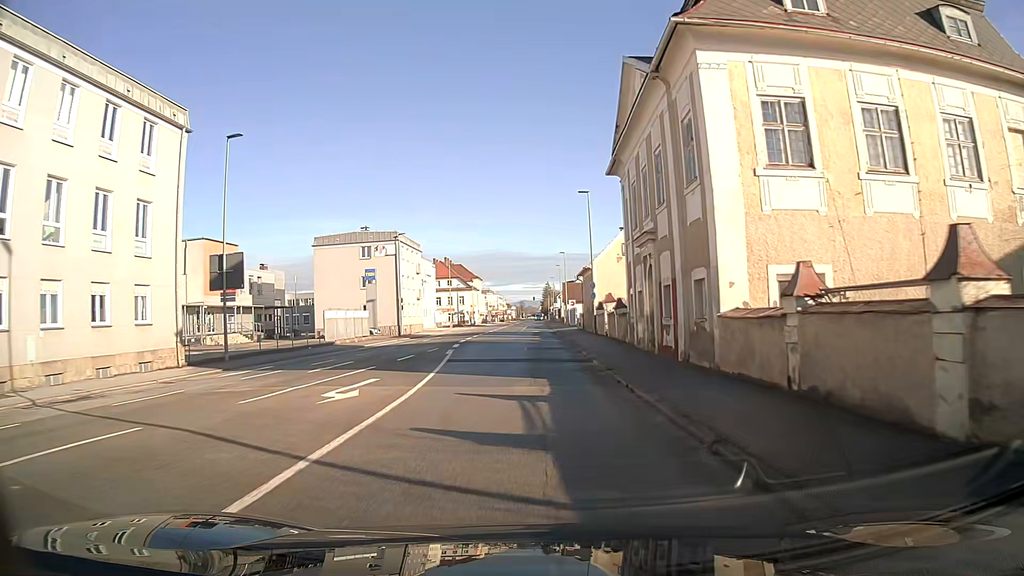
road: tertiary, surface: asphalt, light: Day
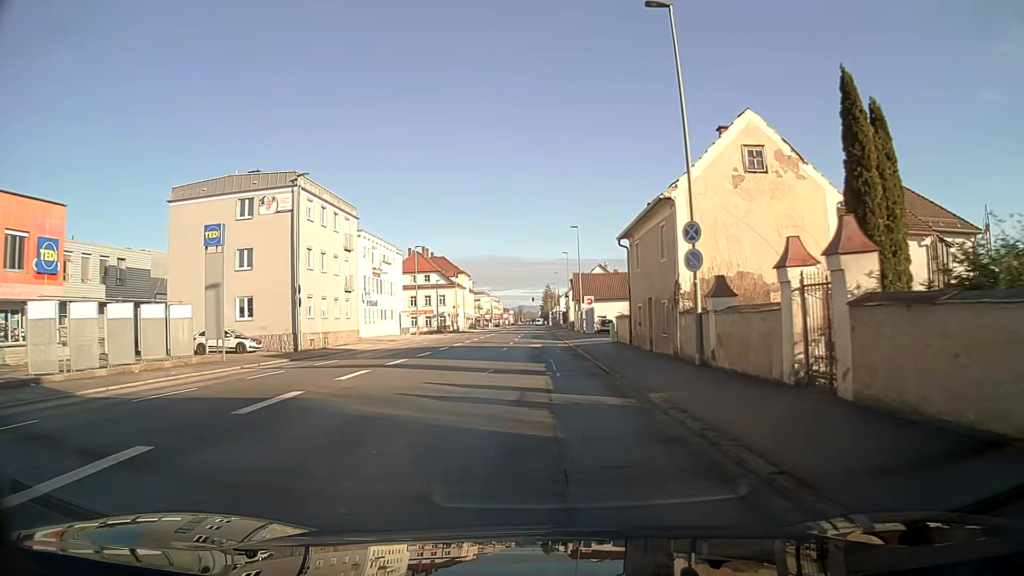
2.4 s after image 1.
(+0.1, +30.2) m; 0°
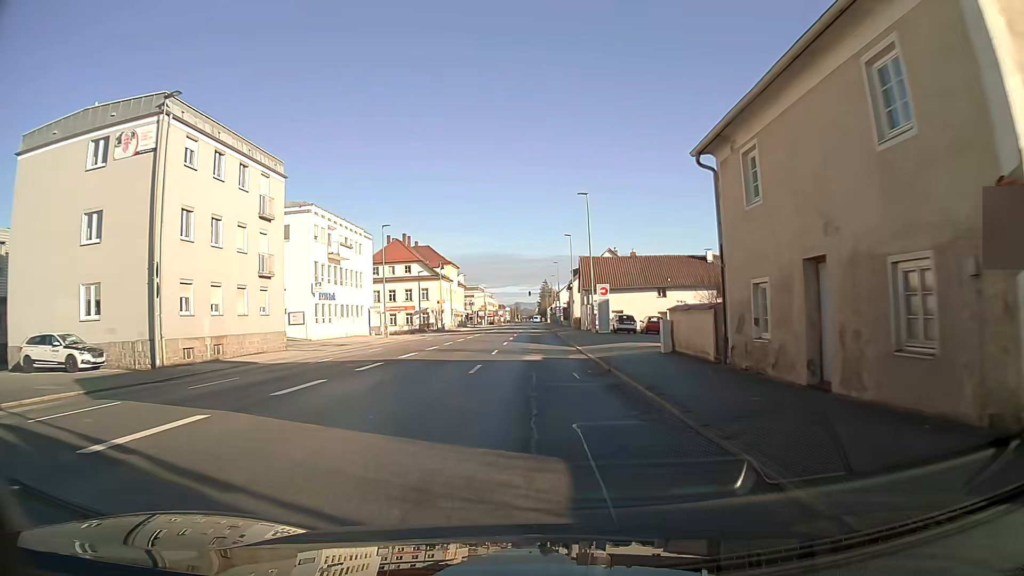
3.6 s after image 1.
(0.0, +15.5) m; 0°
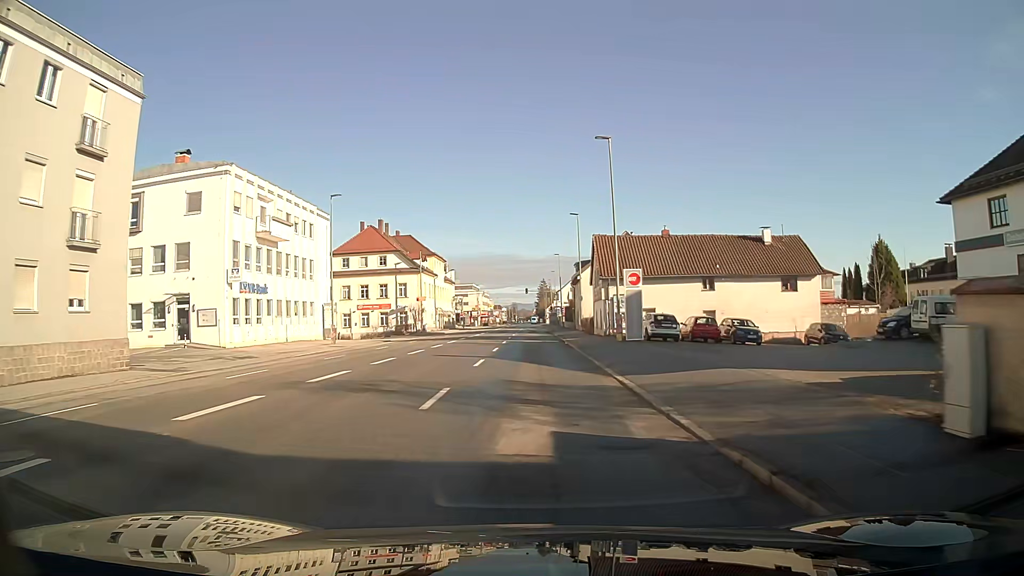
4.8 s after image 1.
(+0.1, +15.8) m; +1°
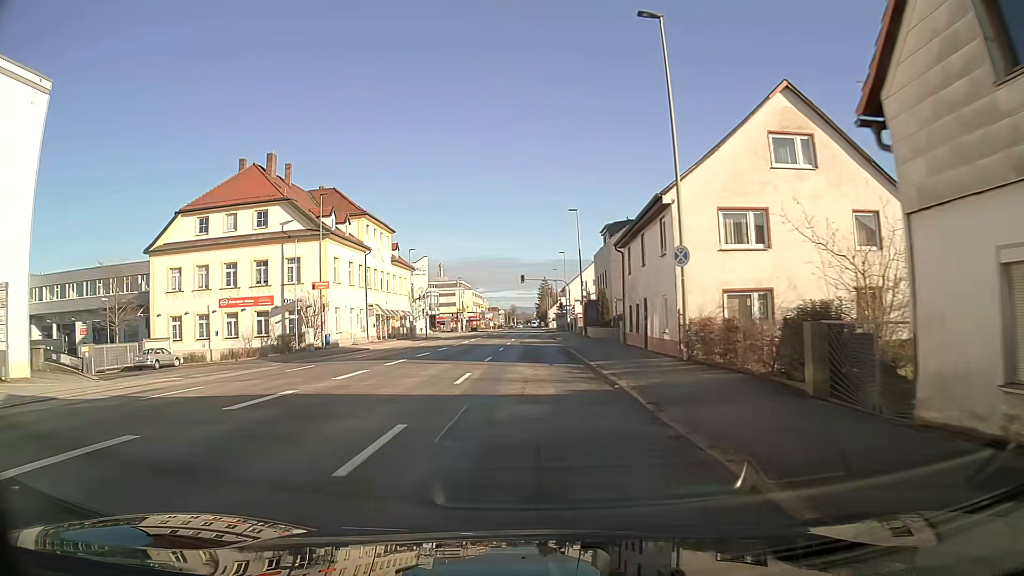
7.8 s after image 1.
(-0.1, +40.5) m; 0°
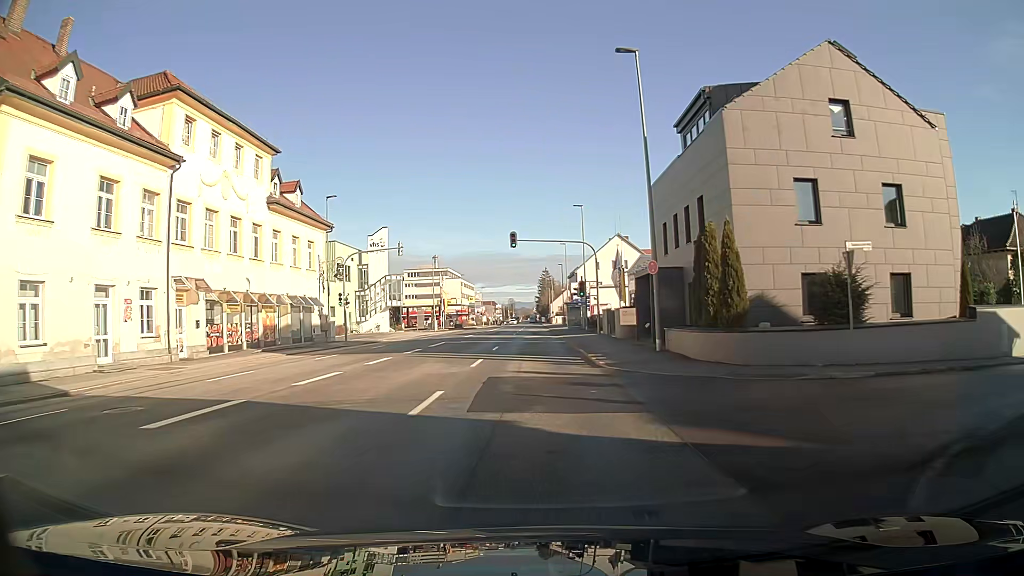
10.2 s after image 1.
(0.0, +32.7) m; 0°
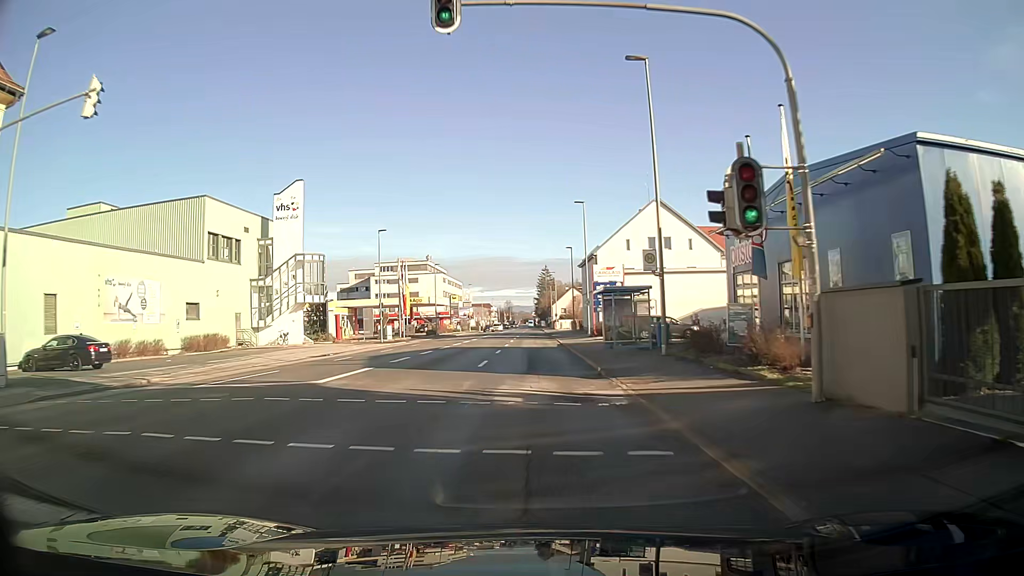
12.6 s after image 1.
(0.0, +32.6) m; 0°
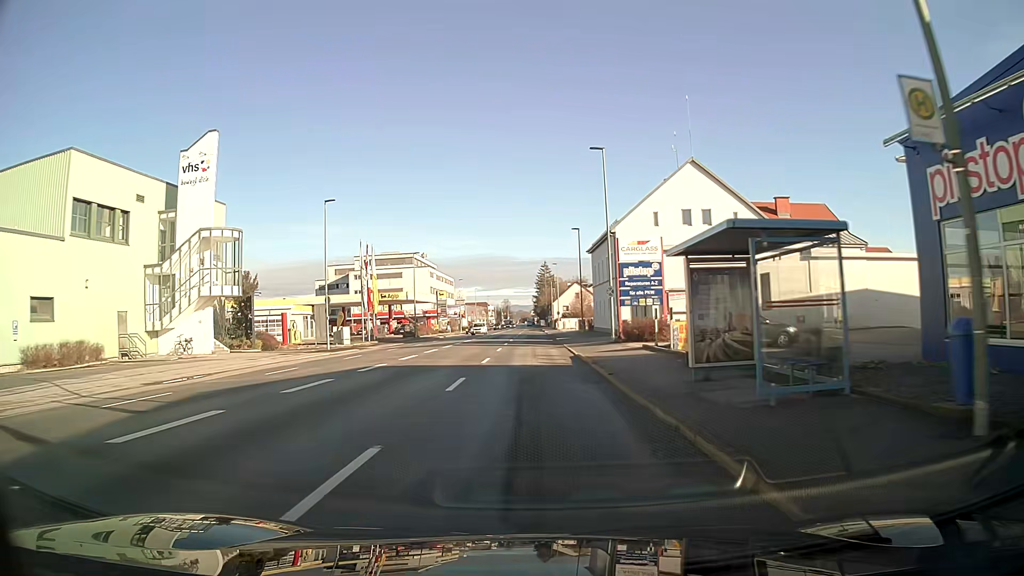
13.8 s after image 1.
(0.0, +16.2) m; 0°
